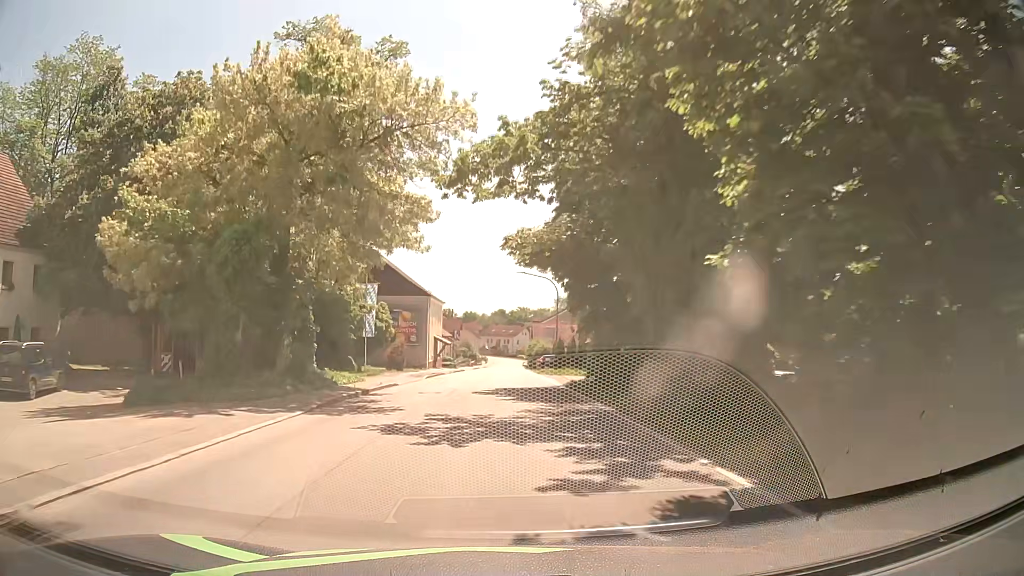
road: secondary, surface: asphalt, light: Day
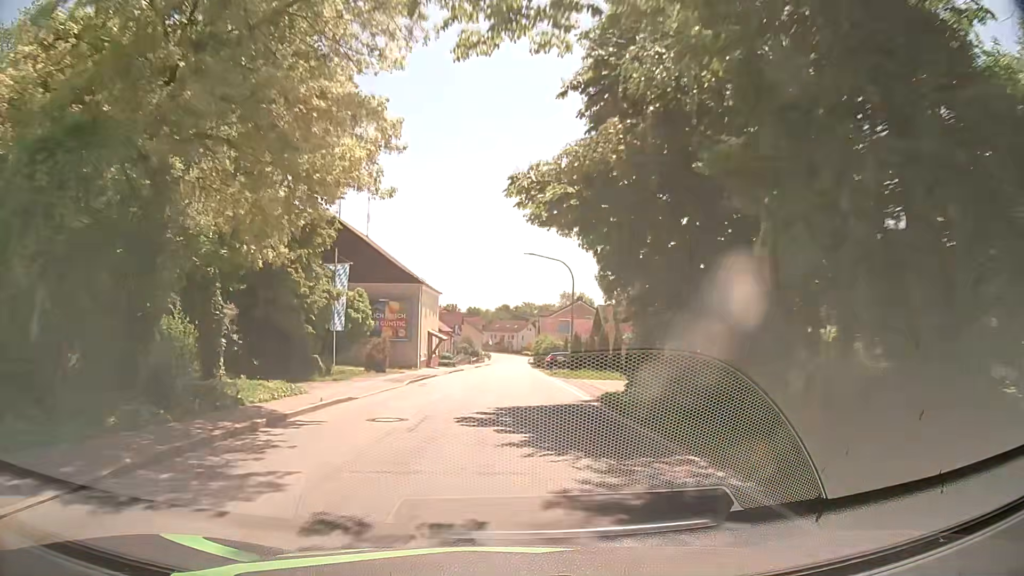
(0.0, +8.0) m; -1°
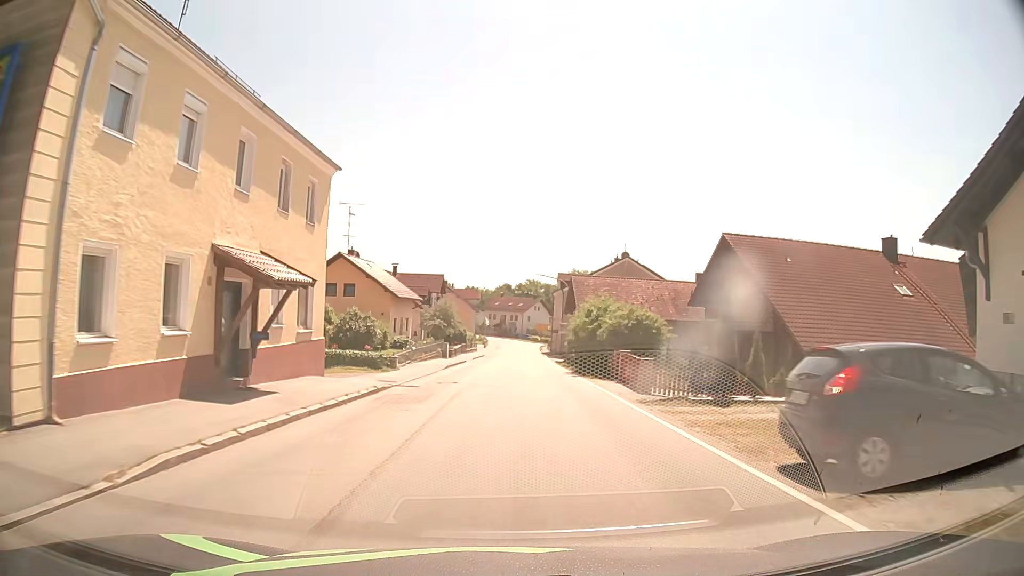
(+0.1, +40.0) m; +1°
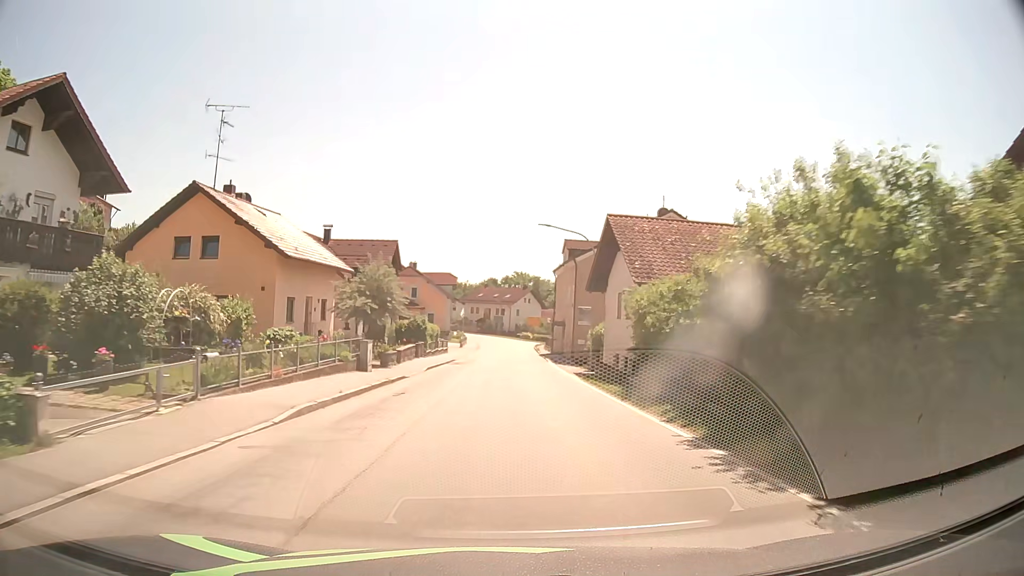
(+0.2, +23.8) m; +1°
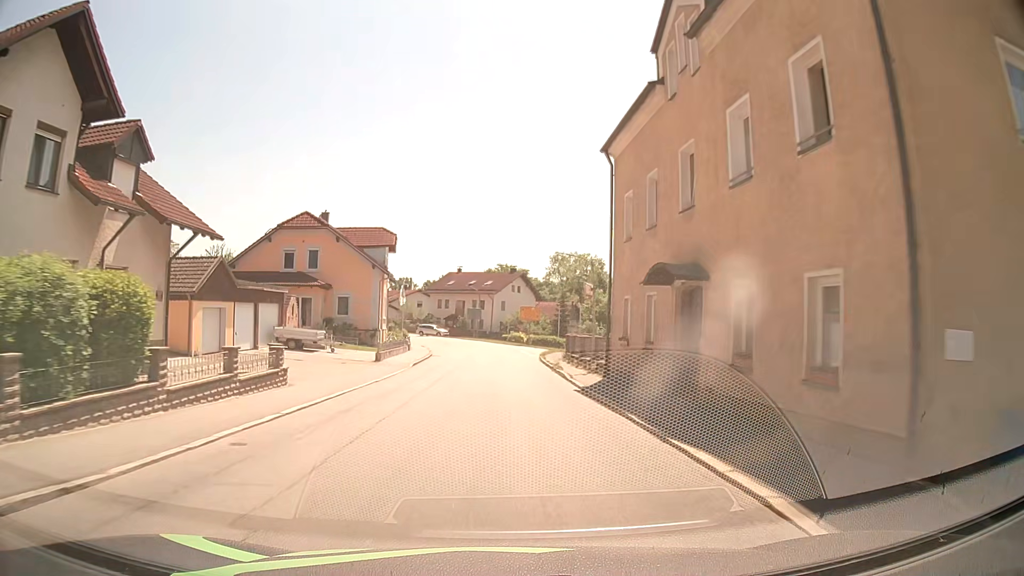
(+0.6, +39.1) m; +1°
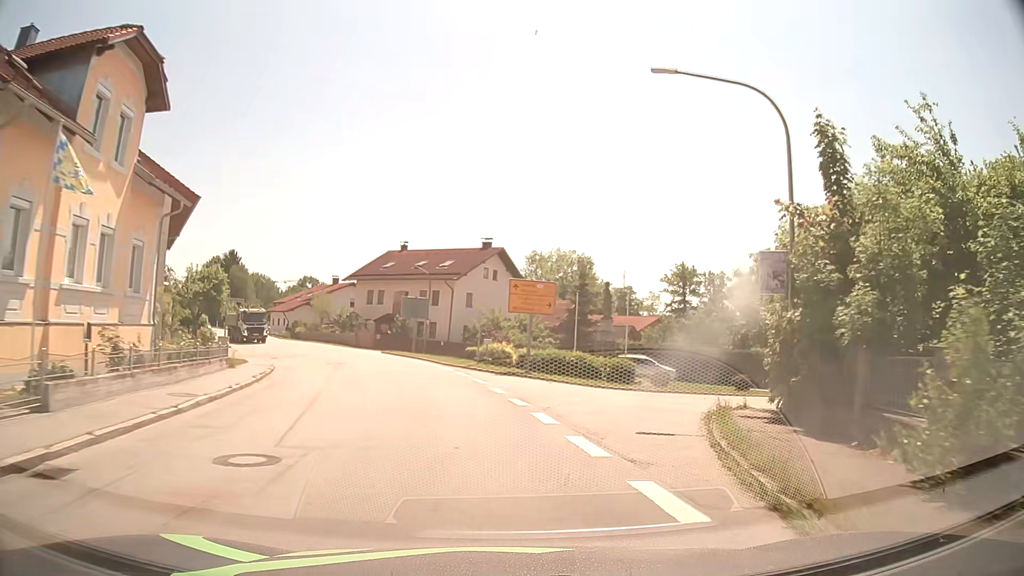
(0.0, +36.1) m; +2°
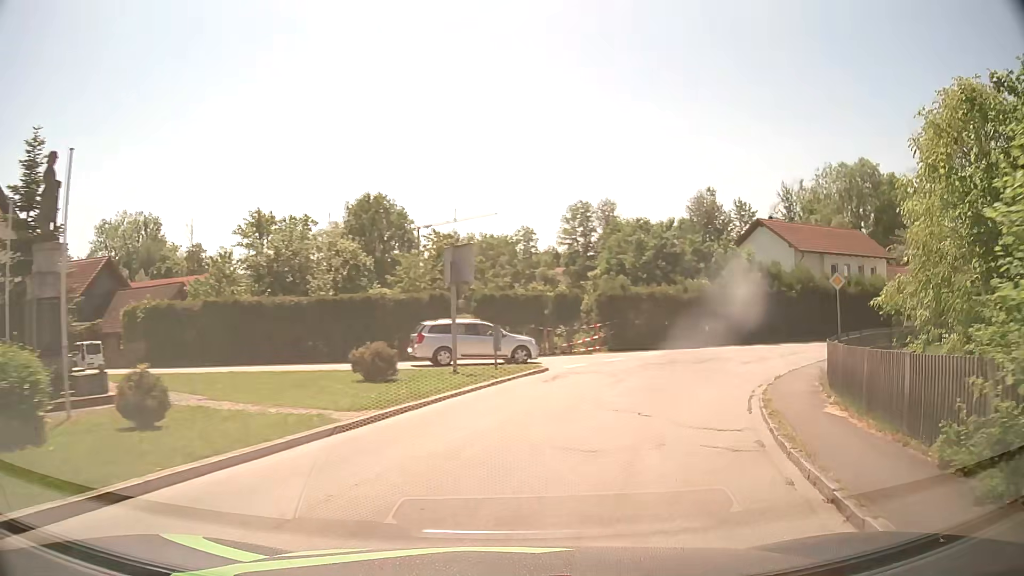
(+5.8, +21.6) m; +36°
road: residential
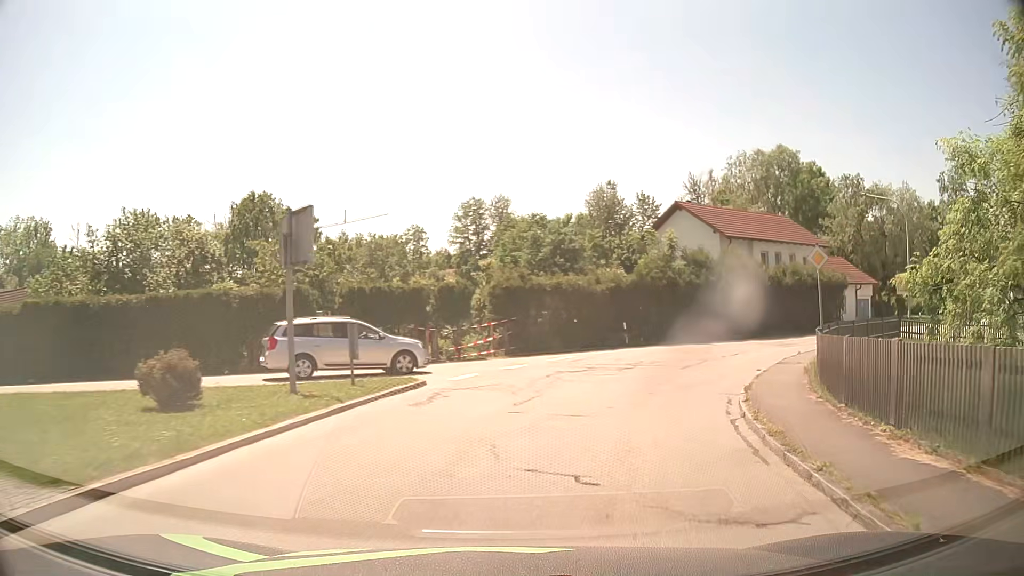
(+0.4, +5.6) m; +8°
(+1, +10) (+5, +19) (+11, +27) (+19, +33) (+27, +39) (+36, +44) (+44, +49) (+53, +54) (+61, +60) (+69, +66) m
